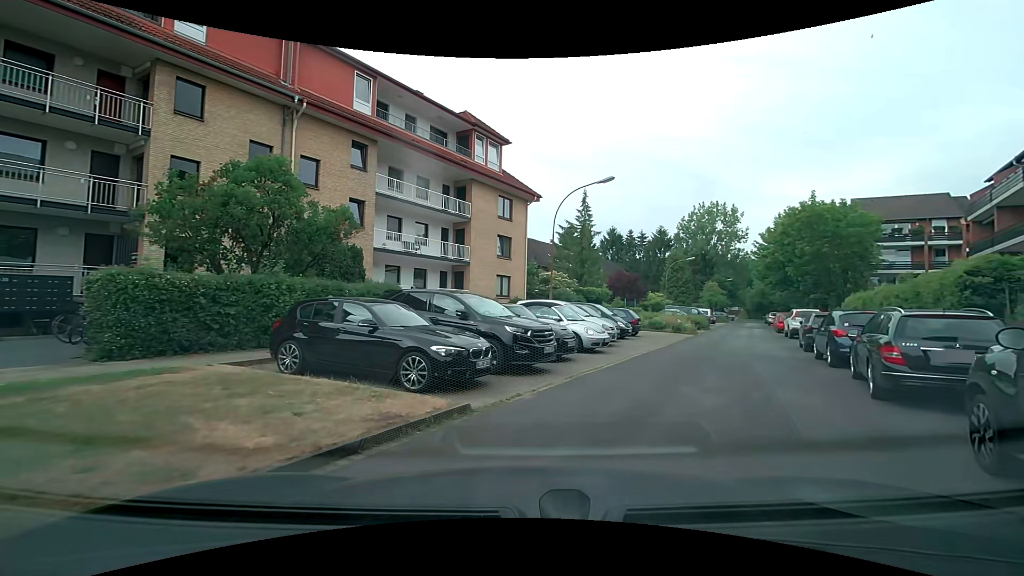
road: residential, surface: asphalt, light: Day
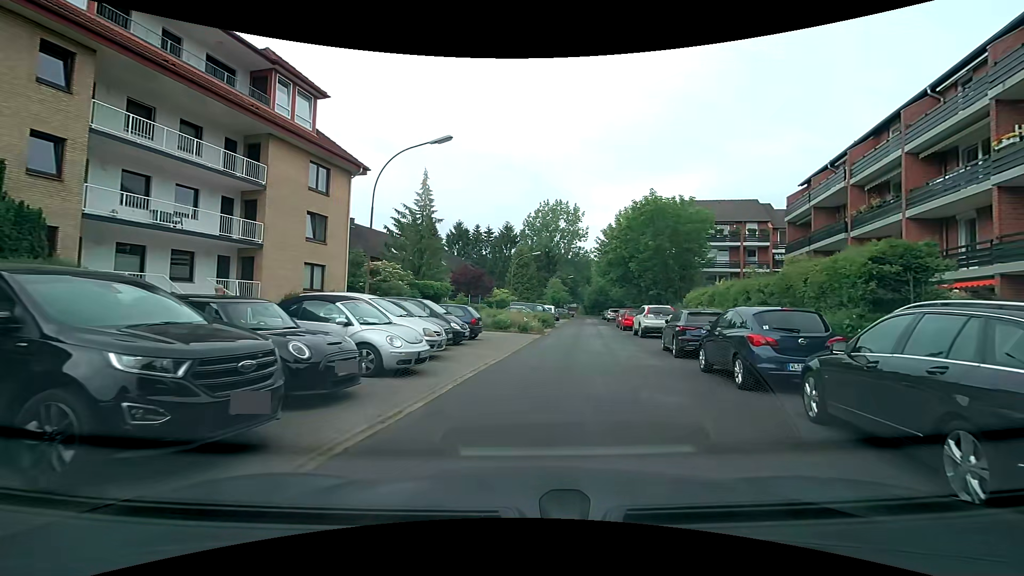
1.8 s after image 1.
(+1.0, +5.9) m; +18°
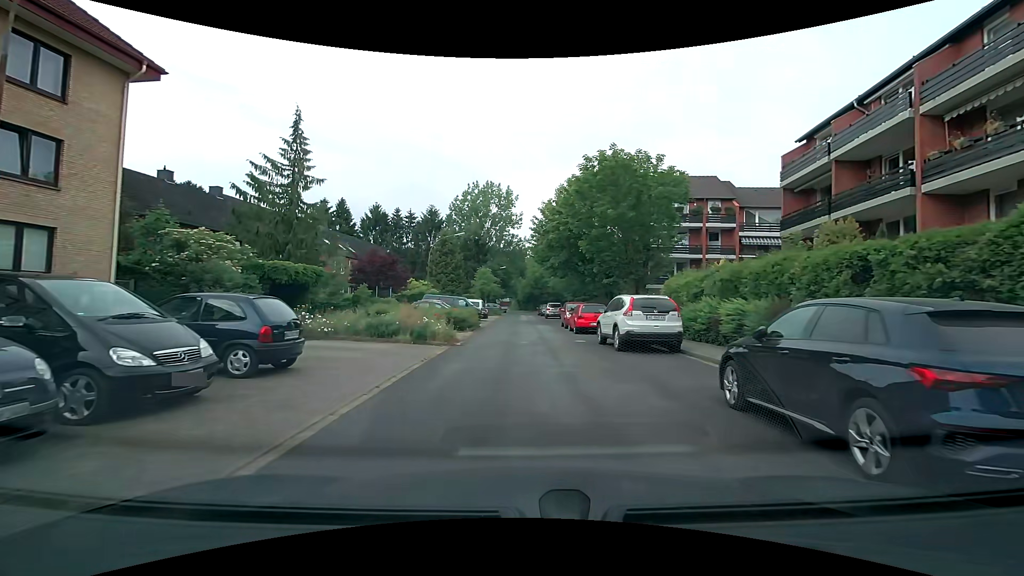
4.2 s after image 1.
(+0.9, +11.3) m; +7°
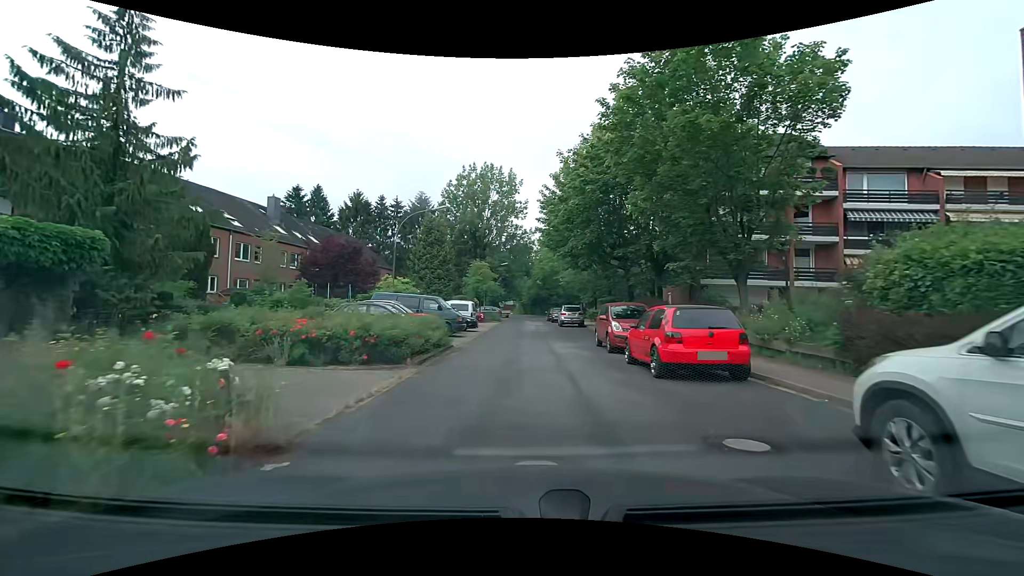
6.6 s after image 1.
(-0.1, +13.9) m; -1°
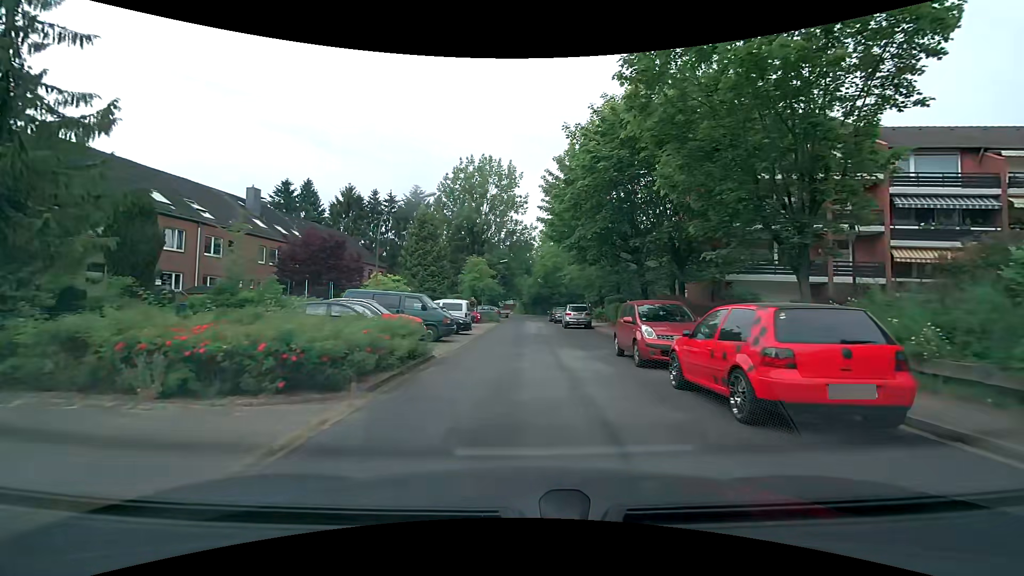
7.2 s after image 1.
(0.0, +3.8) m; 0°
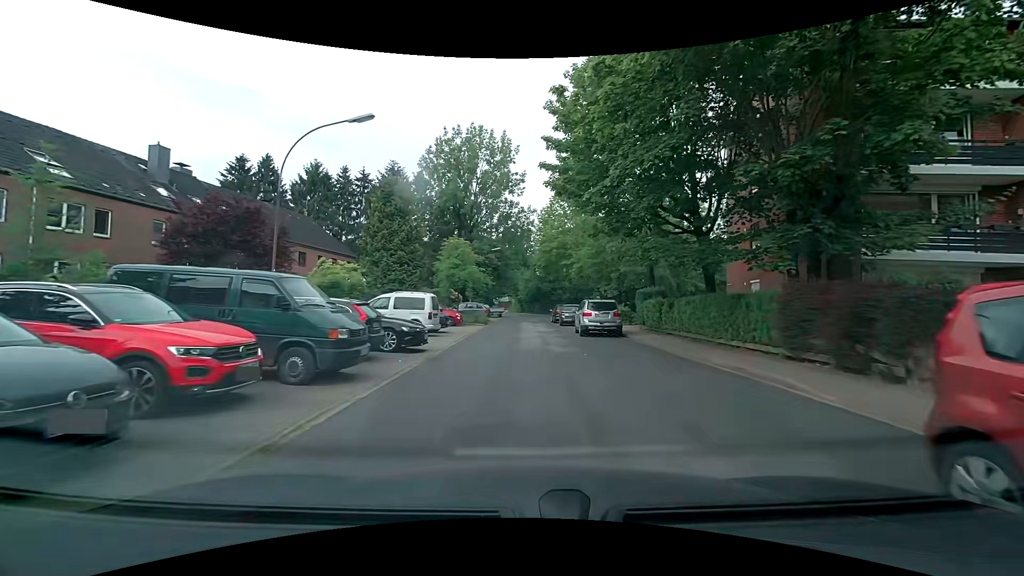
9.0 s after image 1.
(+0.1, +11.4) m; +1°
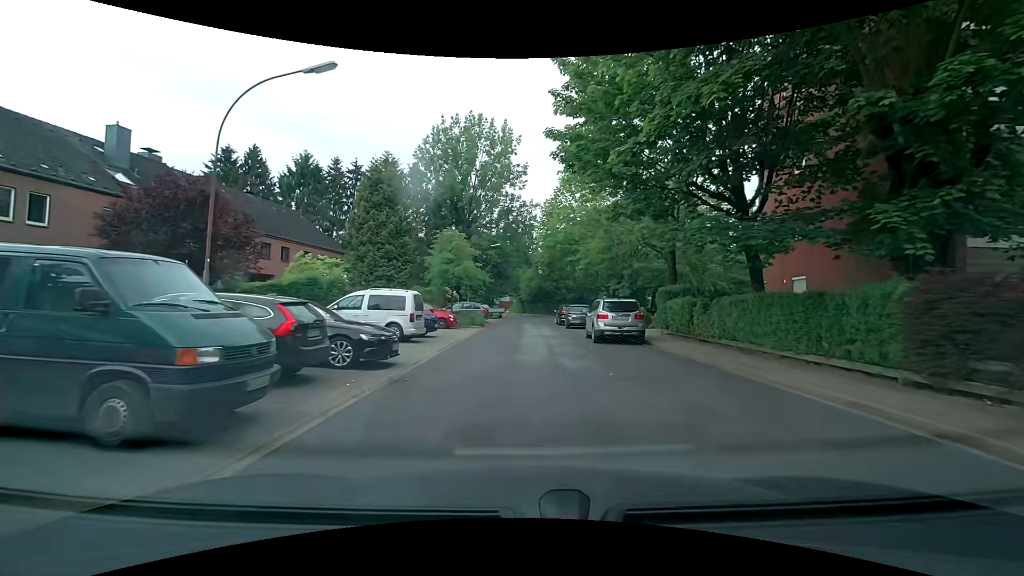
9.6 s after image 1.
(0.0, +3.8) m; 0°
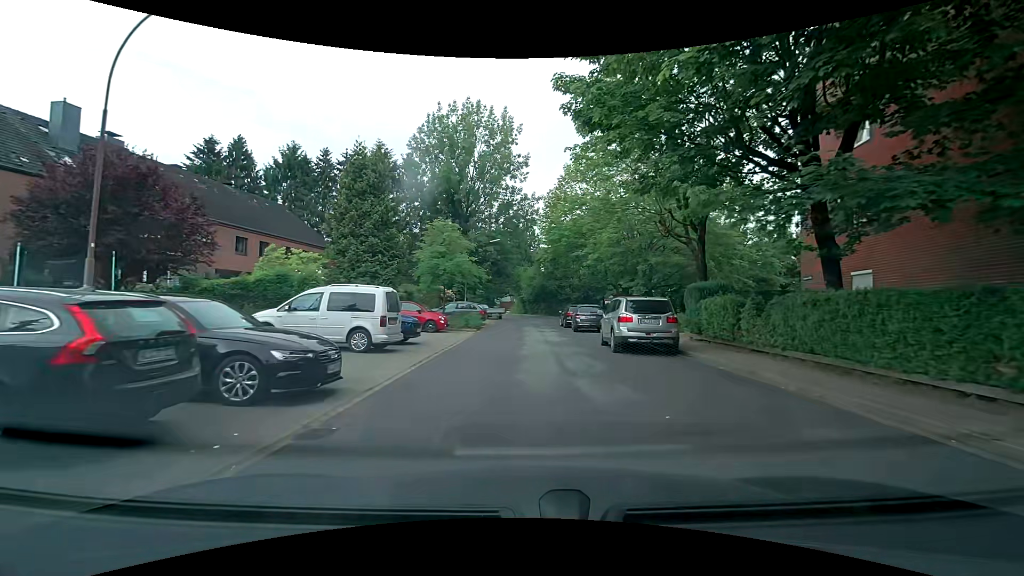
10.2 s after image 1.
(0.0, +3.7) m; 0°
